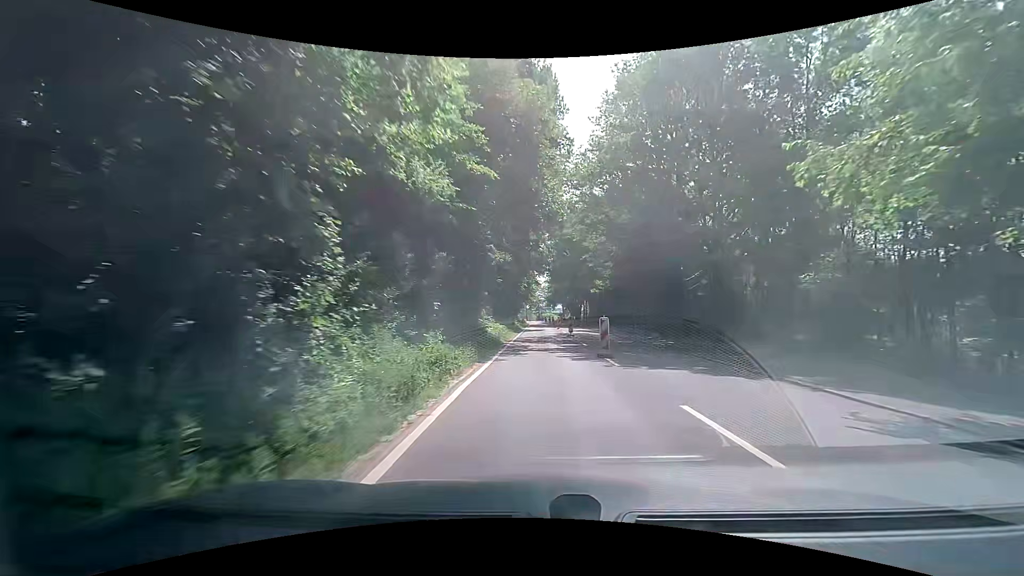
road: secondary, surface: asphalt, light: Day
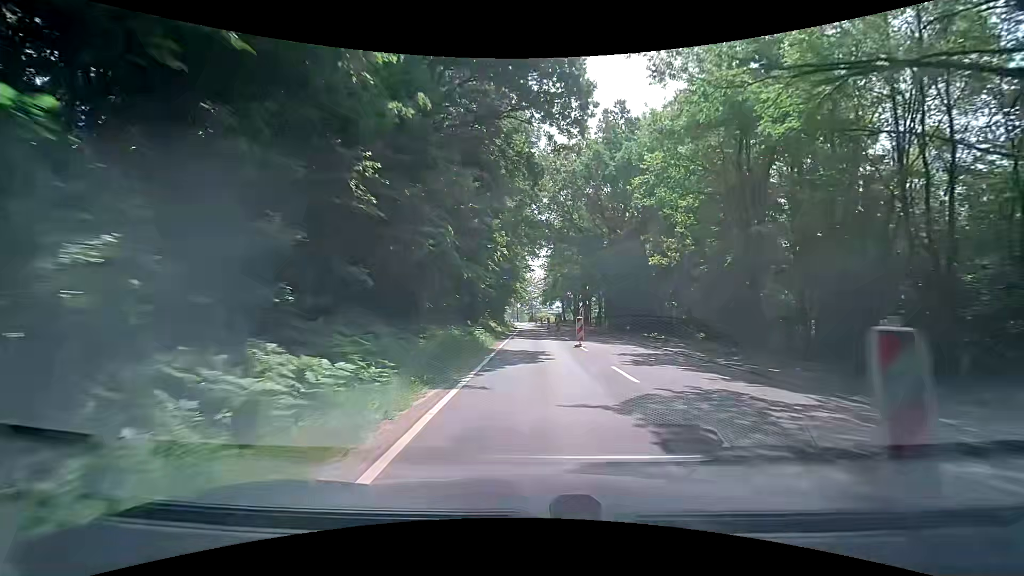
(0.0, +30.3) m; 0°
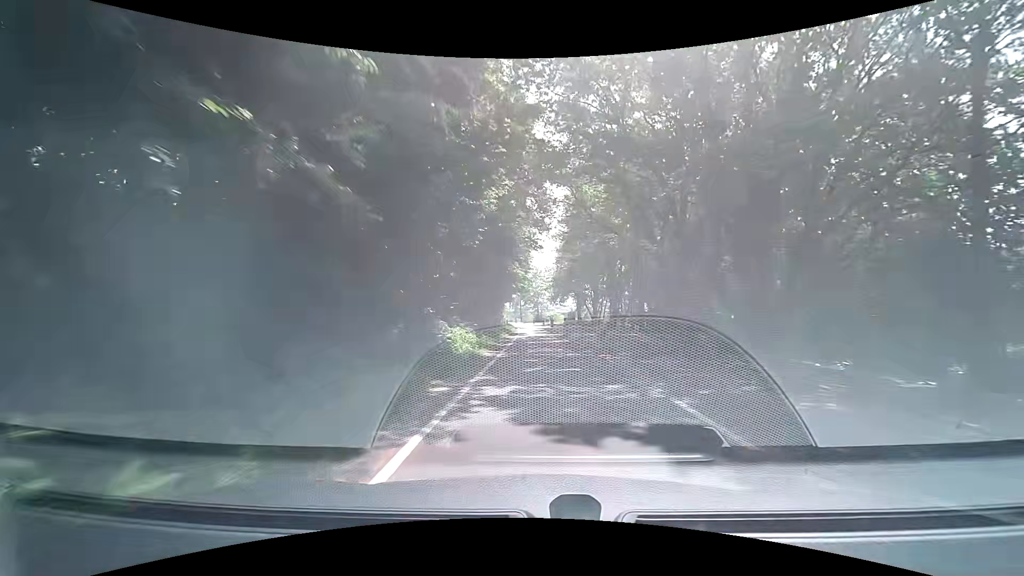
(-0.1, +23.0) m; -1°
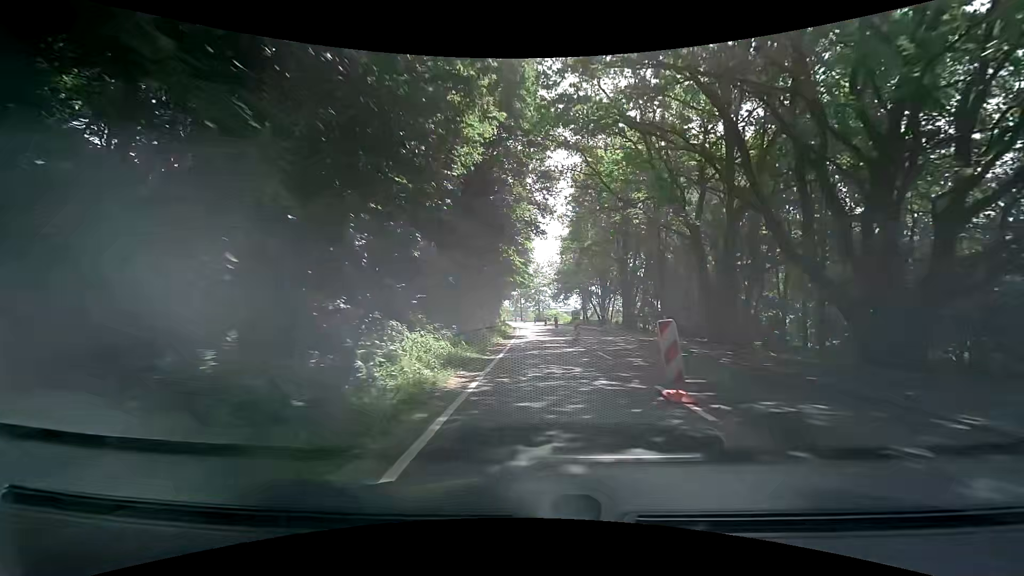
(+0.1, +7.7) m; +2°
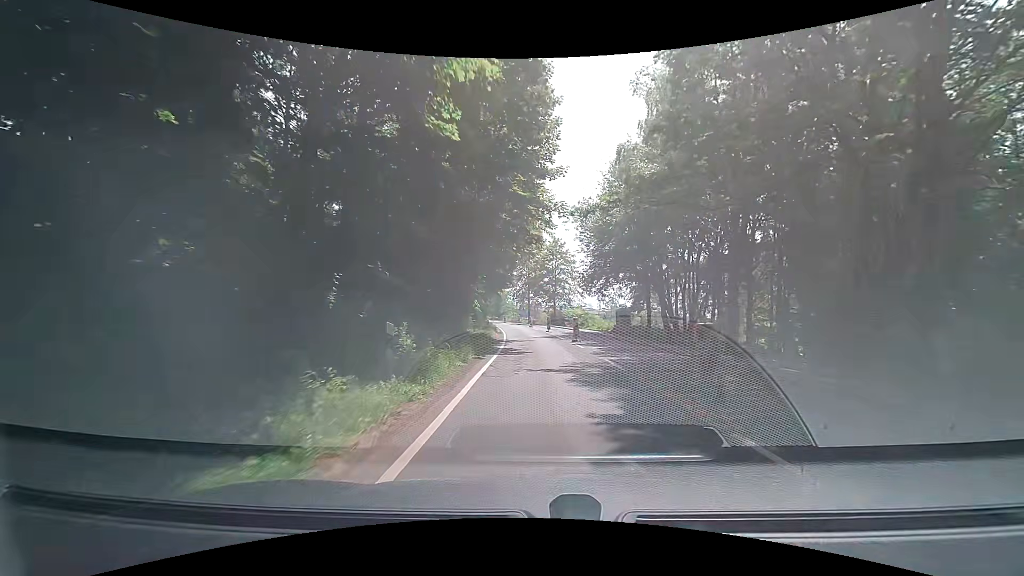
(-0.7, +38.7) m; -2°
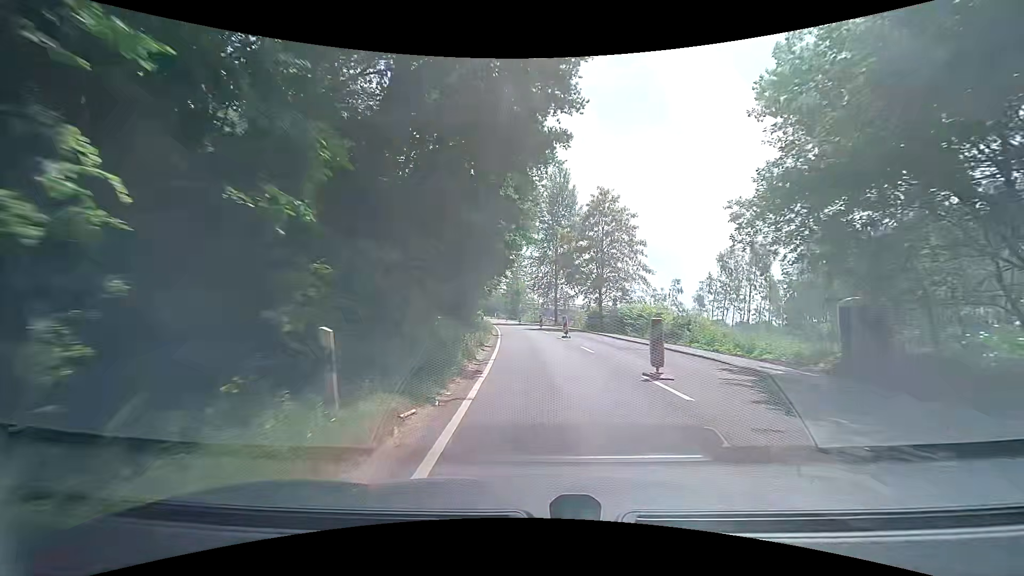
(-1.0, +31.4) m; -3°
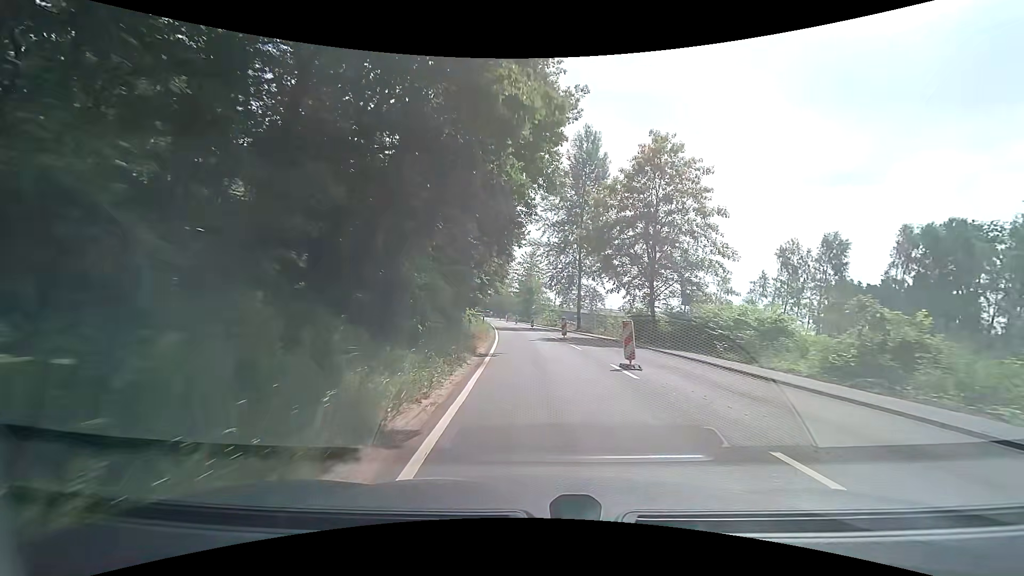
(-0.1, +15.8) m; -2°
(0, +10) (0, +20) (-1, +30) (-1, +40) (-2, +50) (-3, +60) (-4, +70) (-5, +80) (-7, +90) (-8, +100) m
